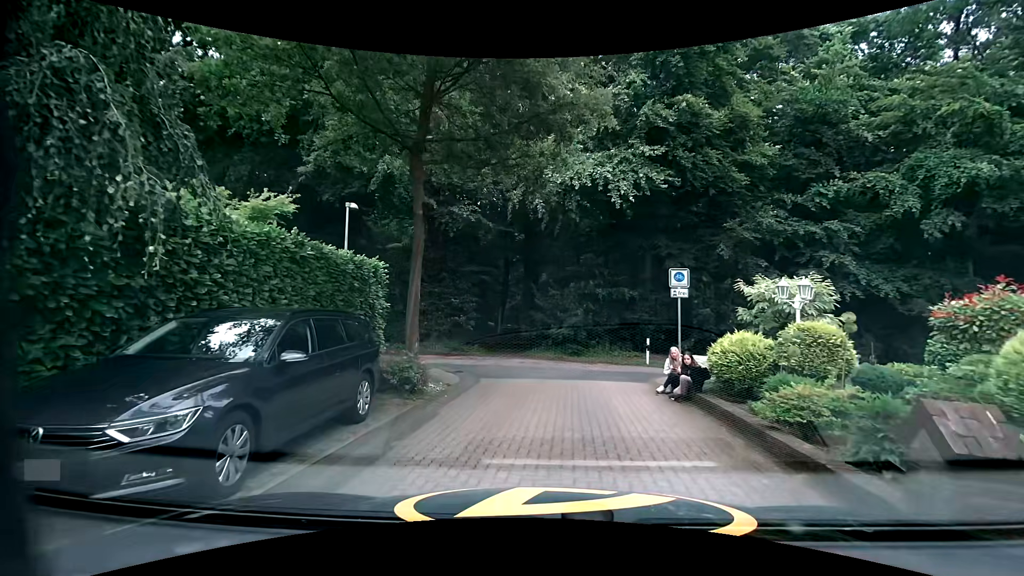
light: Day
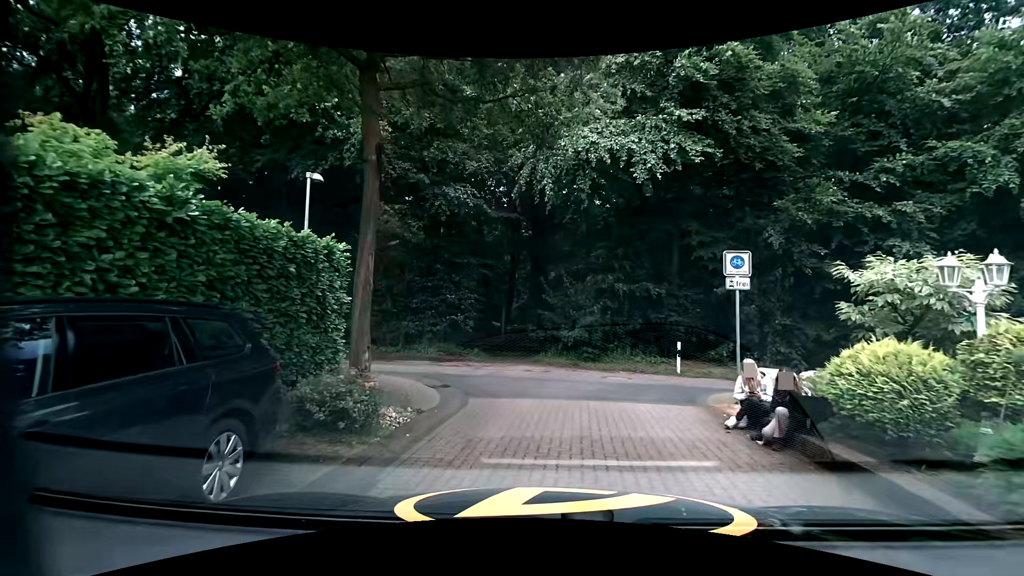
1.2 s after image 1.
(0.0, +3.2) m; 0°
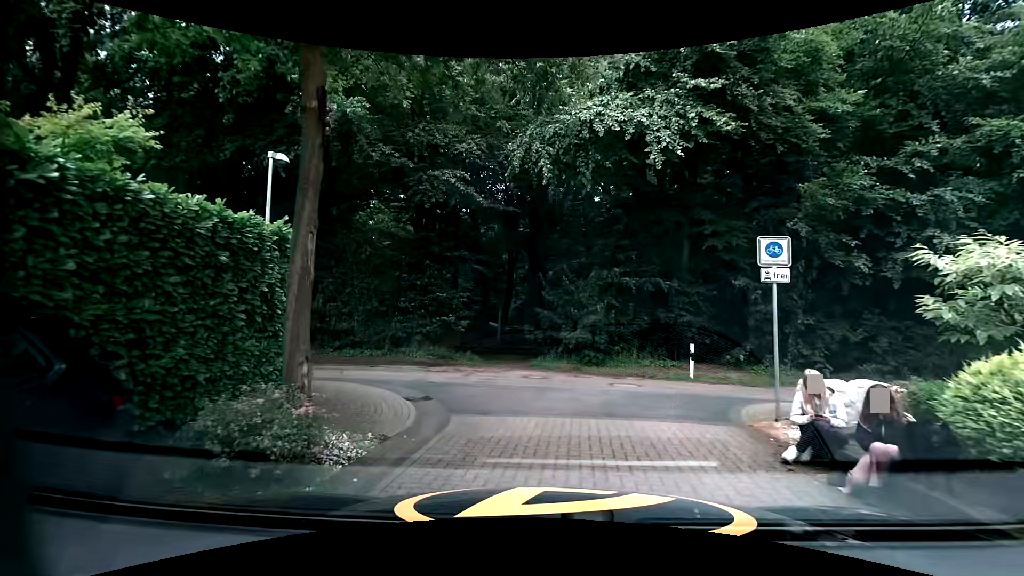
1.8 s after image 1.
(0.0, +1.6) m; 0°
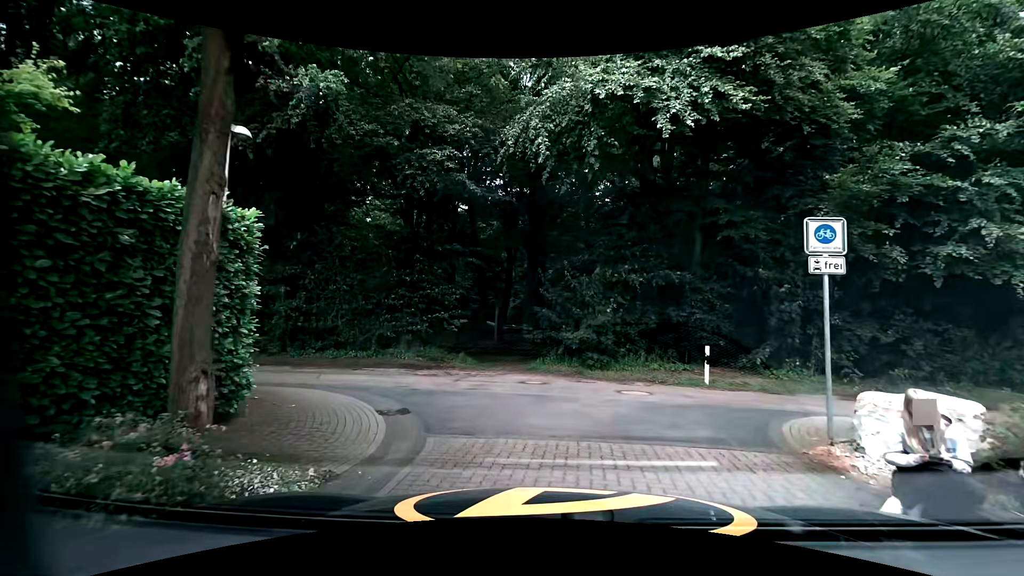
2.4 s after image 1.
(0.0, +1.4) m; 0°
